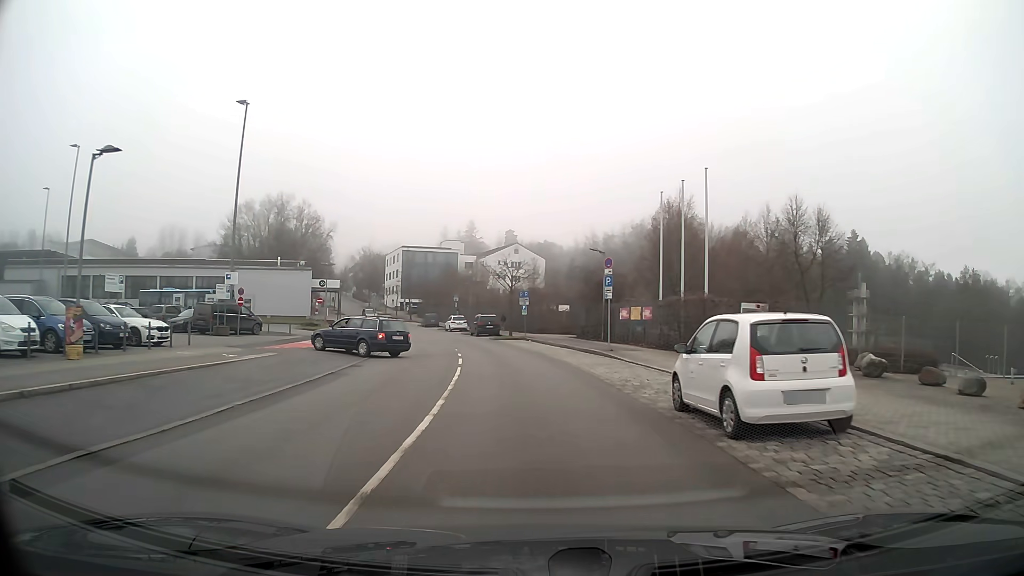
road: residential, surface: asphalt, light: Day
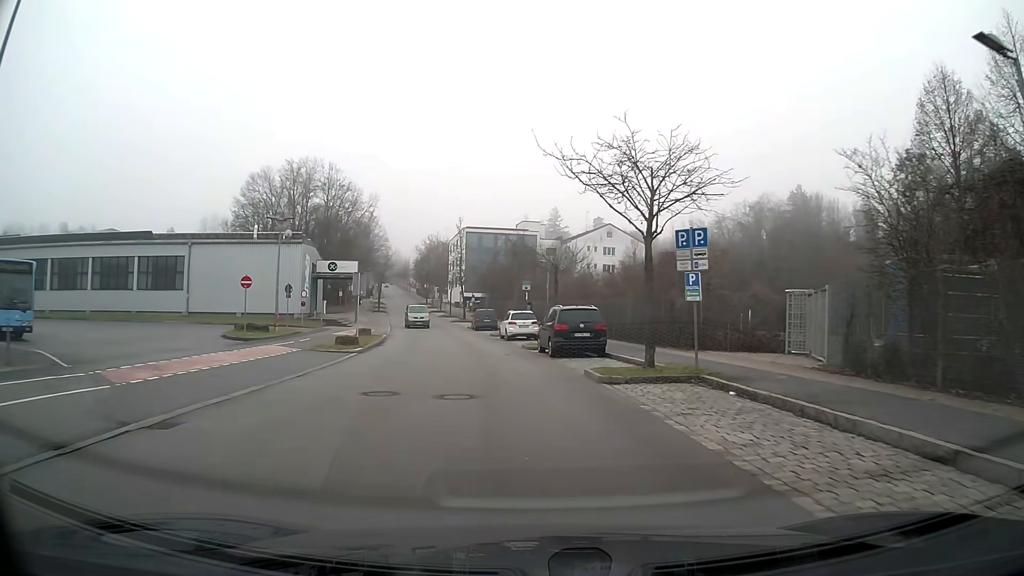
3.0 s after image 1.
(-2.0, +30.6) m; -7°
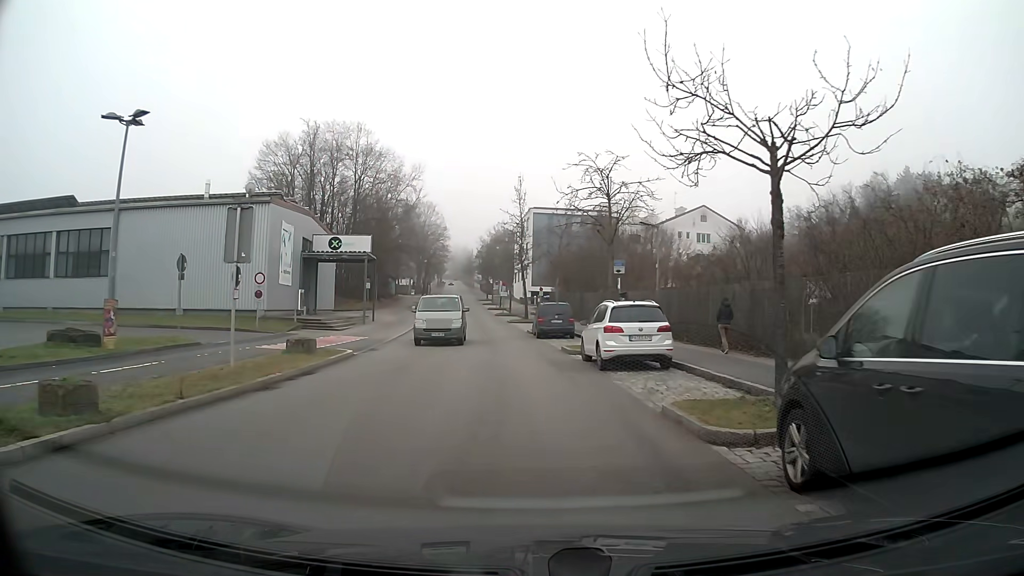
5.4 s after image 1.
(-1.0, +19.9) m; -6°
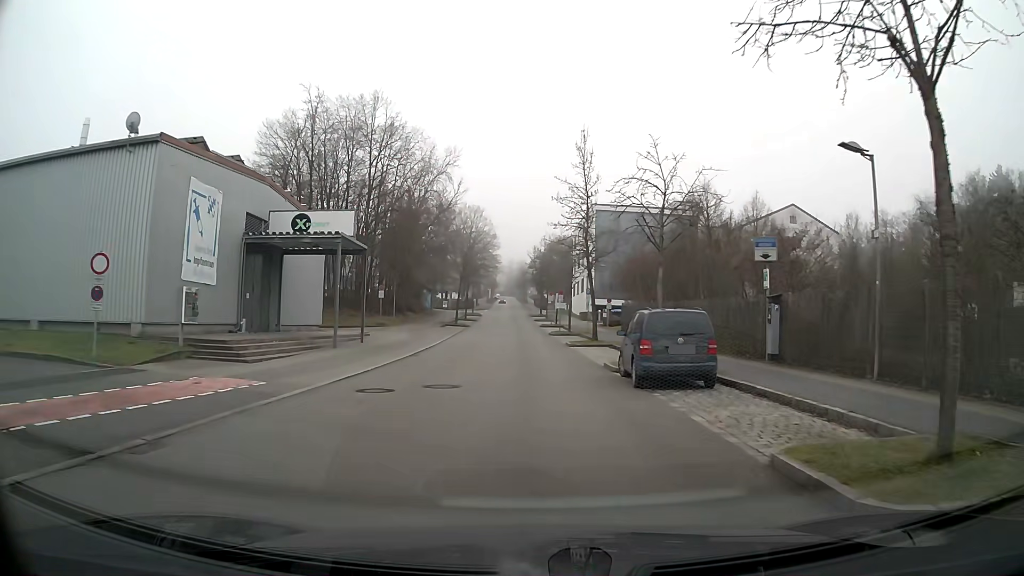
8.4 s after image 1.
(-0.7, +16.9) m; -5°
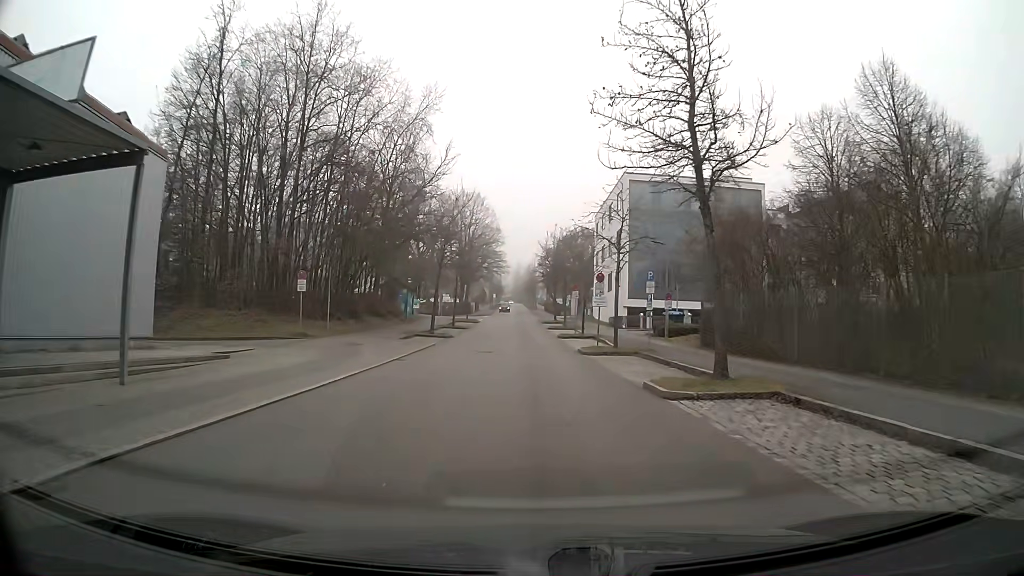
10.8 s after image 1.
(-0.2, +21.3) m; 0°
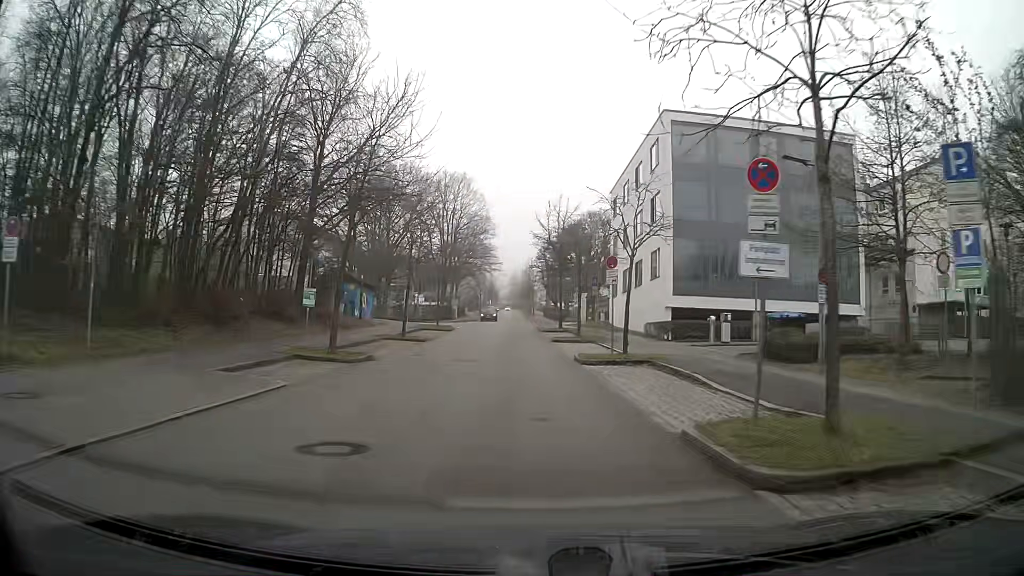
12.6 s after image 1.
(0.0, +20.3) m; 0°
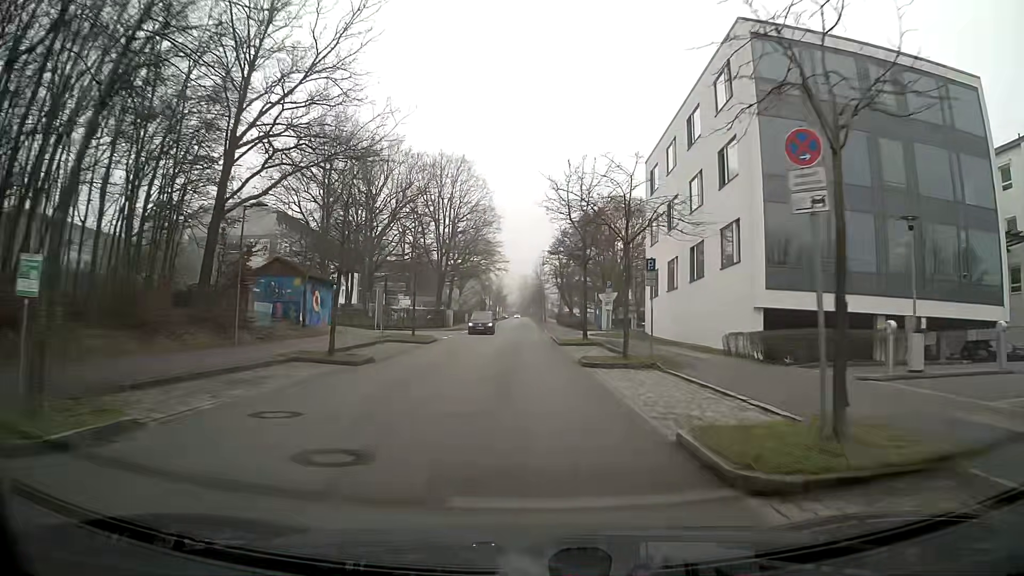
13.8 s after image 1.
(-0.1, +14.5) m; -1°
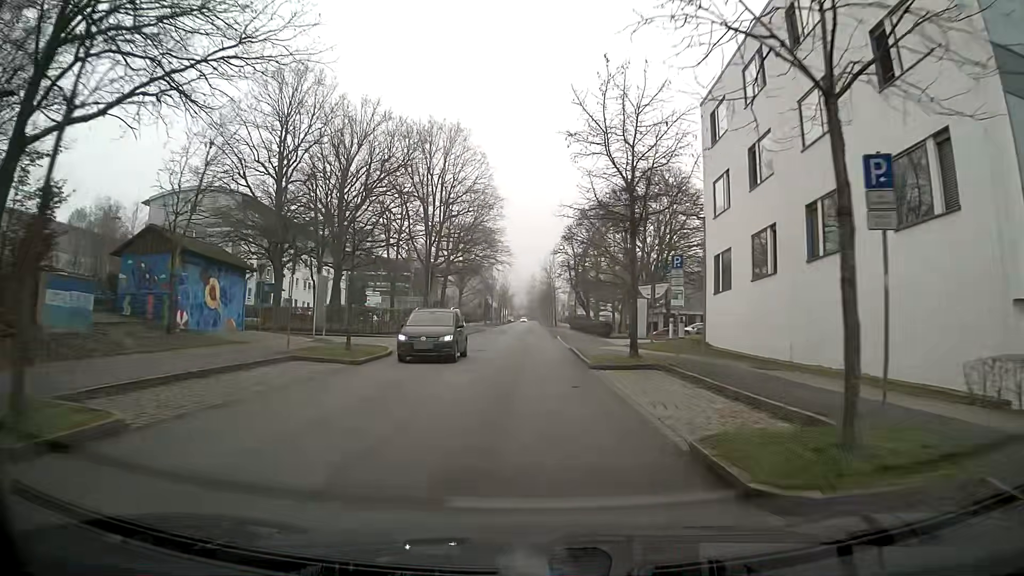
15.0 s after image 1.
(-0.1, +14.5) m; 0°
